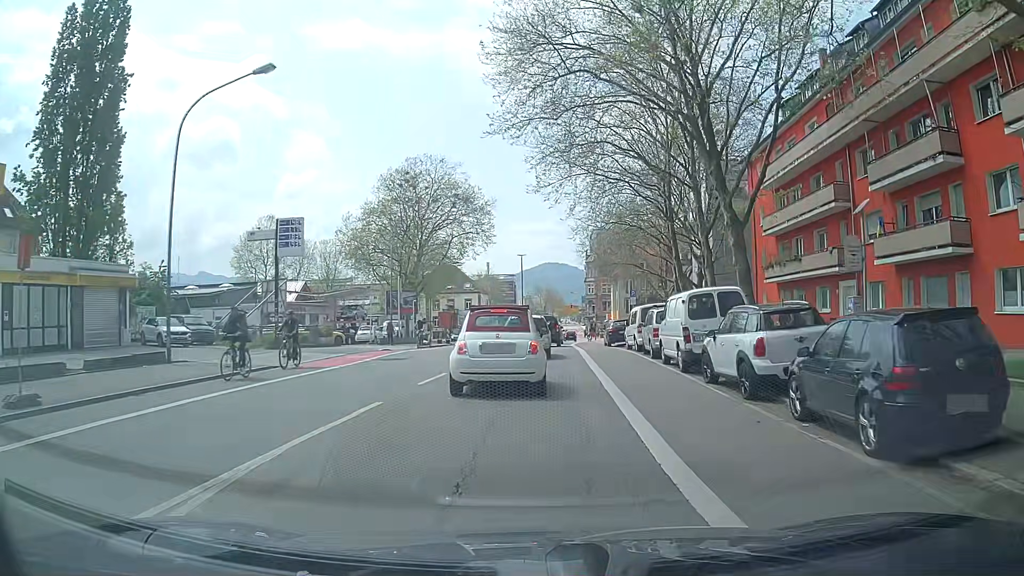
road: secondary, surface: asphalt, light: Day
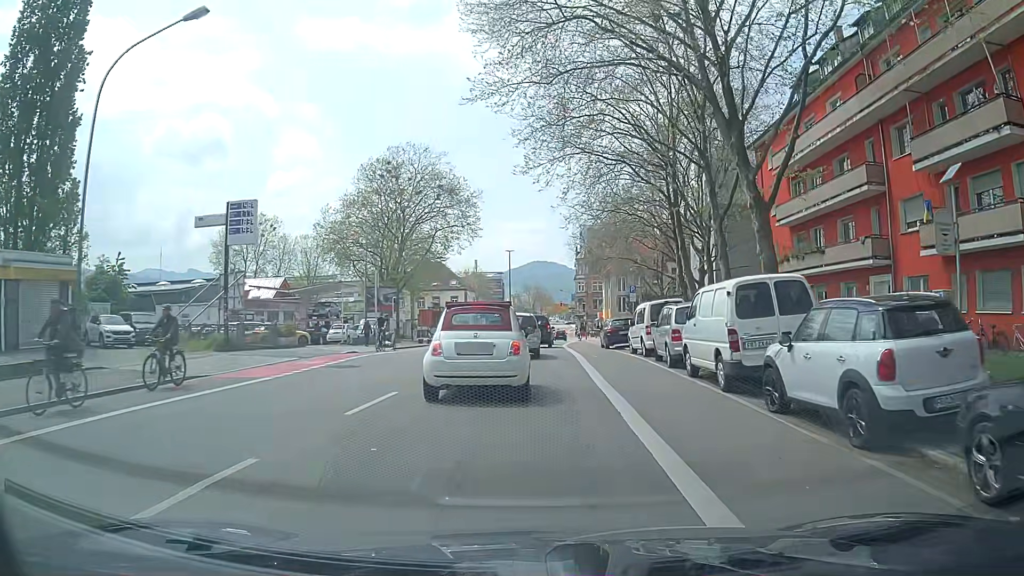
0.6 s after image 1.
(0.0, +4.5) m; 0°
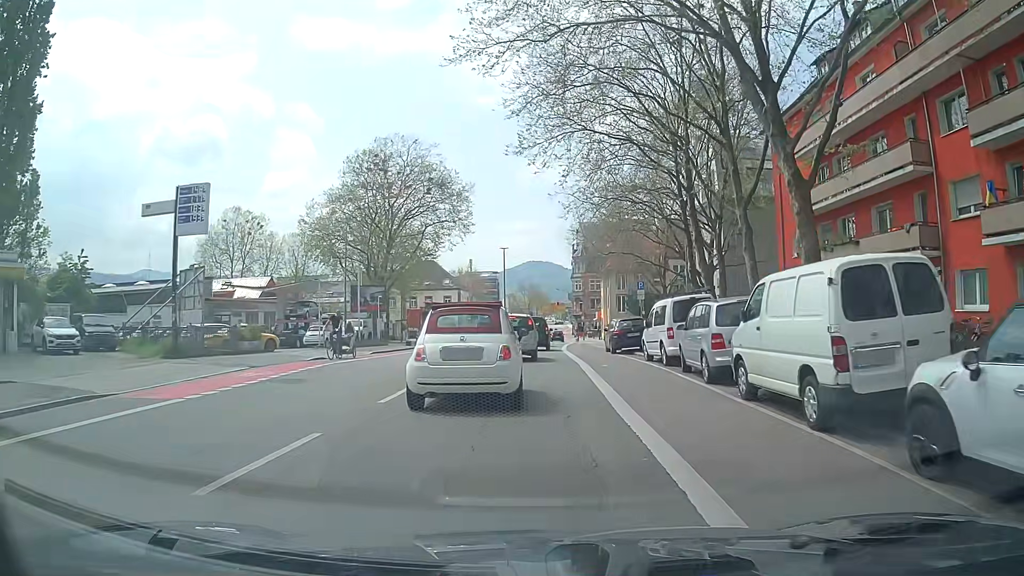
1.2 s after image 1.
(+0.1, +4.1) m; +1°
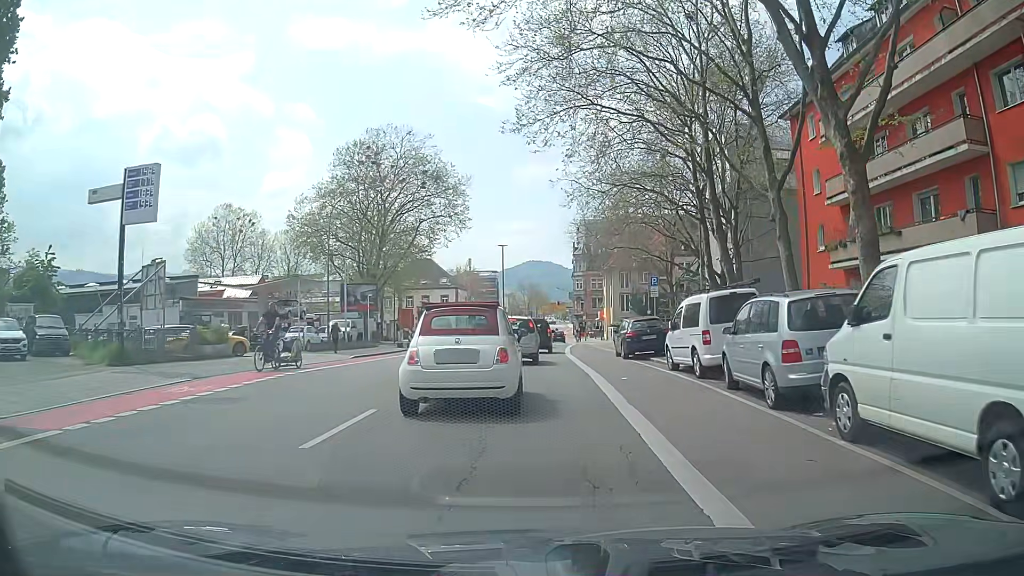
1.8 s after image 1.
(0.0, +3.7) m; 0°
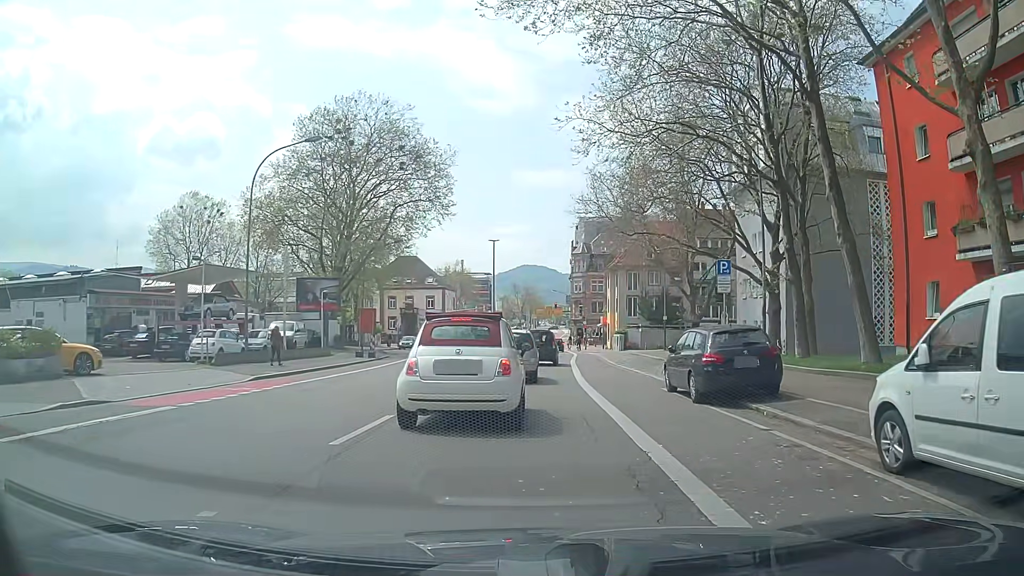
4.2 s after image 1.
(0.0, +11.2) m; +1°
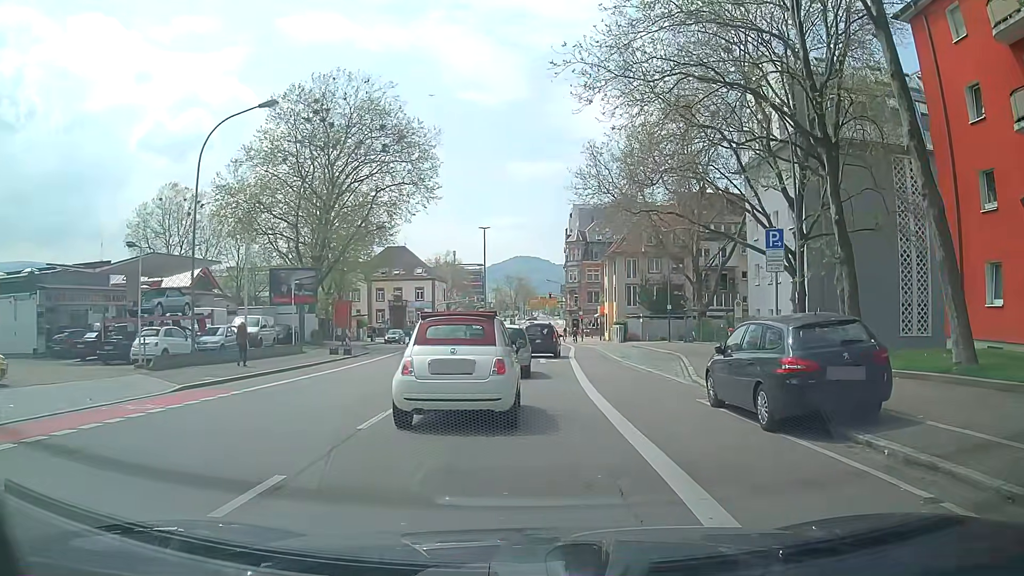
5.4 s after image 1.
(0.0, +4.5) m; 0°
